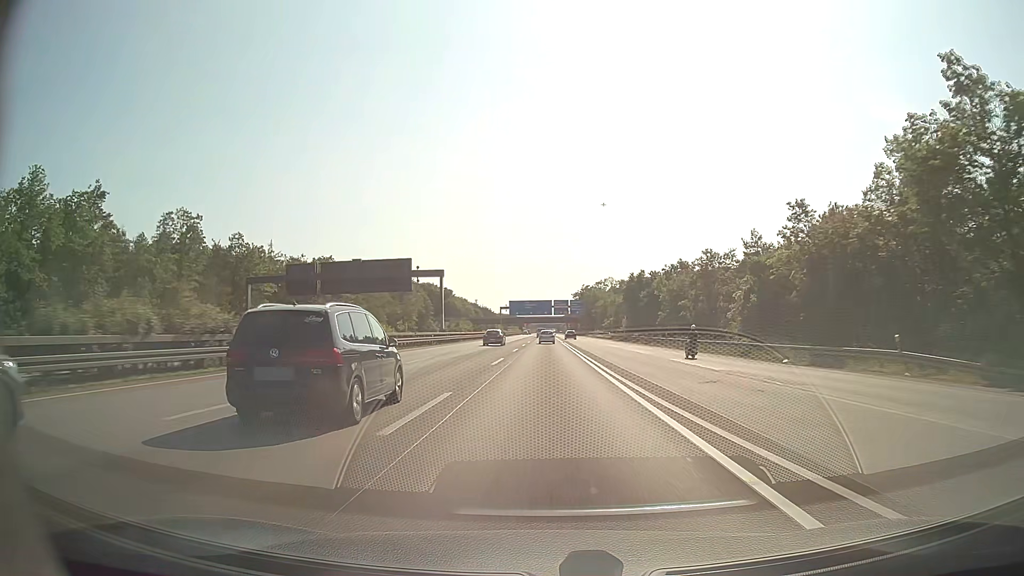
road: motorway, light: Day
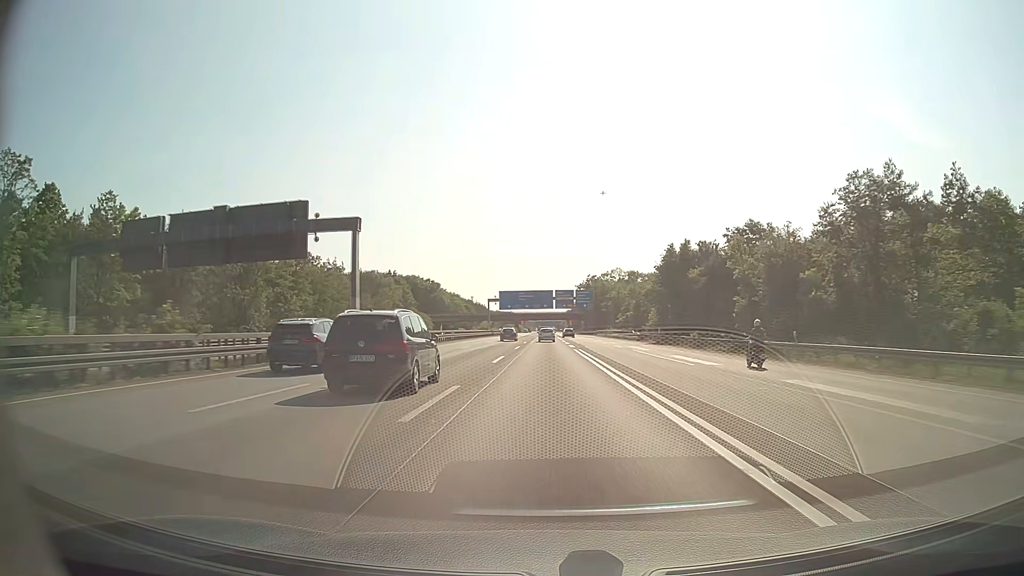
(0.0, +34.8) m; 0°
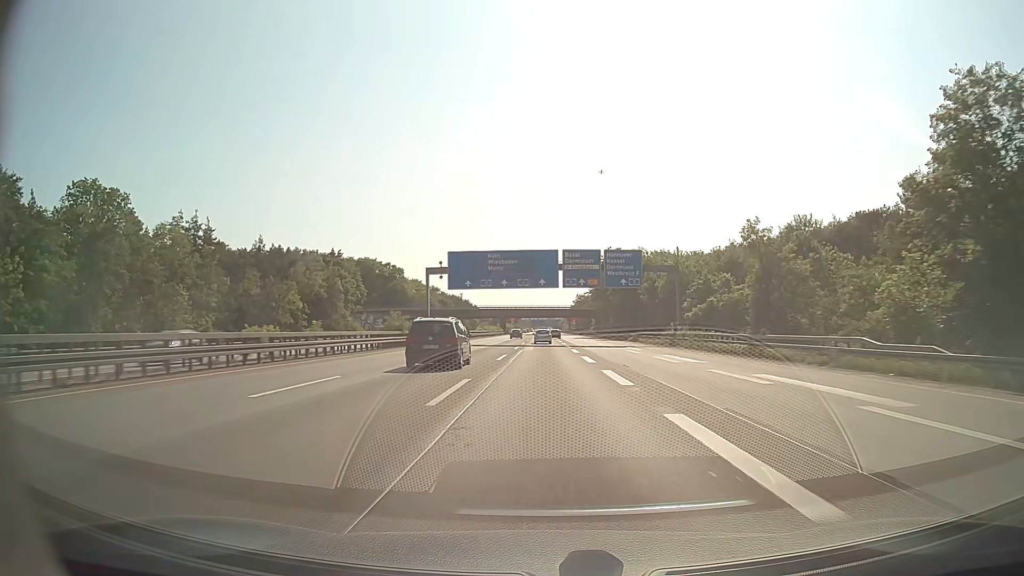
(+0.1, +69.7) m; 0°
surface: asphalt
(0, +10) (0, +20) (0, +30) (0, +40) (0, +50) (0, +60) (0, +70) (0, +80) (0, +90) (0, +100) m
